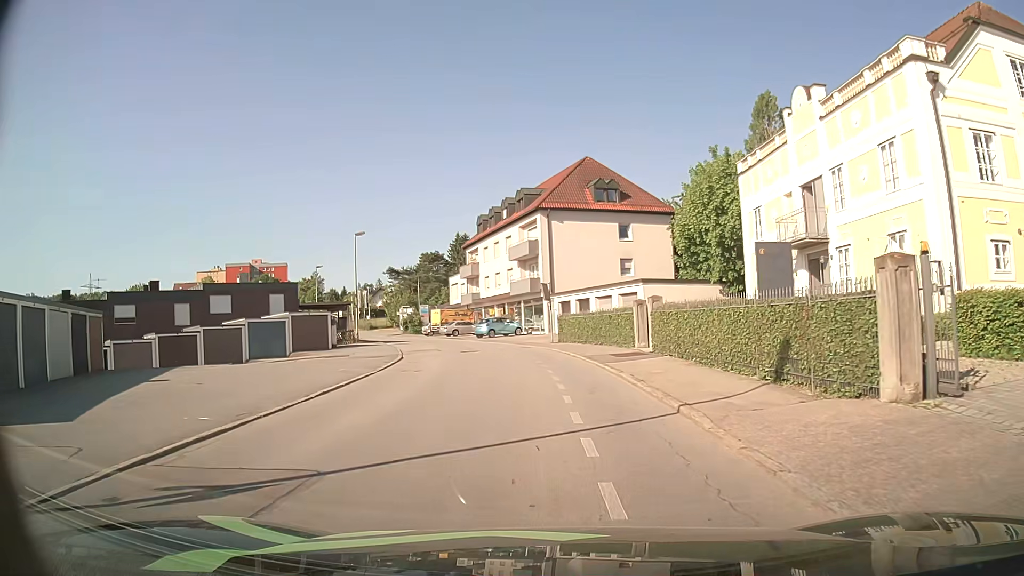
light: Day
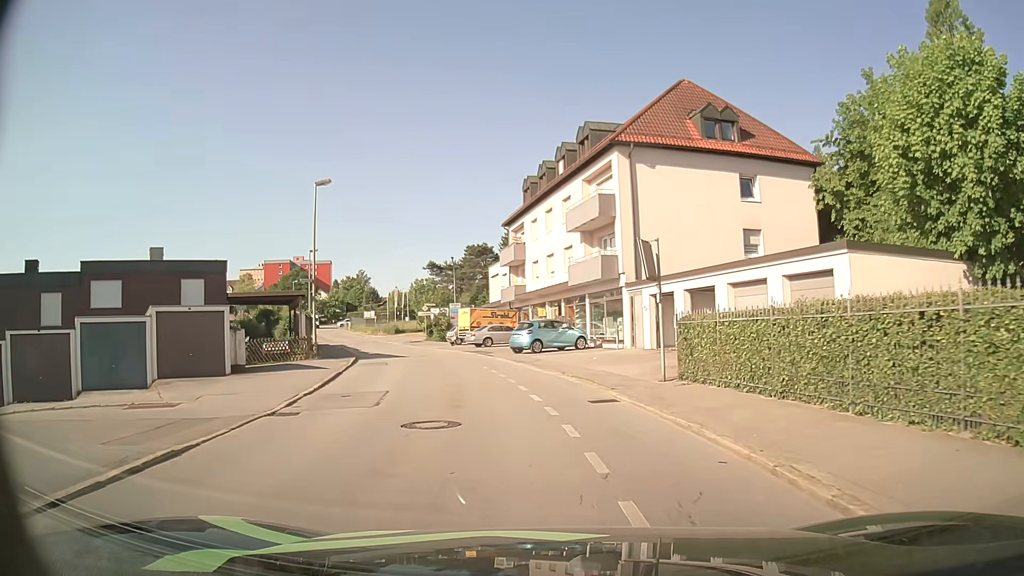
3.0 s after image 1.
(-0.5, +20.3) m; -4°
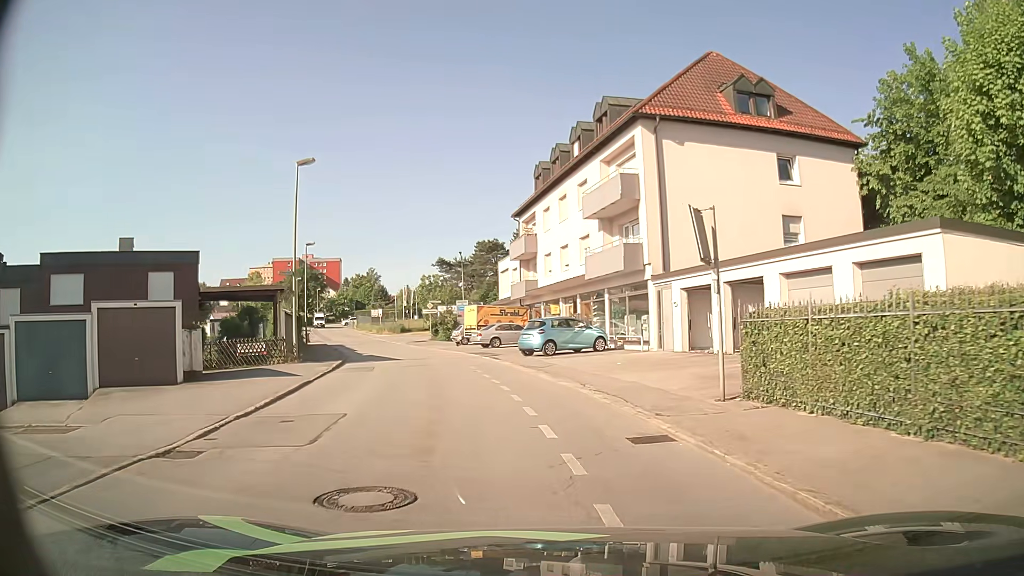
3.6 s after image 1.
(0.0, +4.0) m; -1°
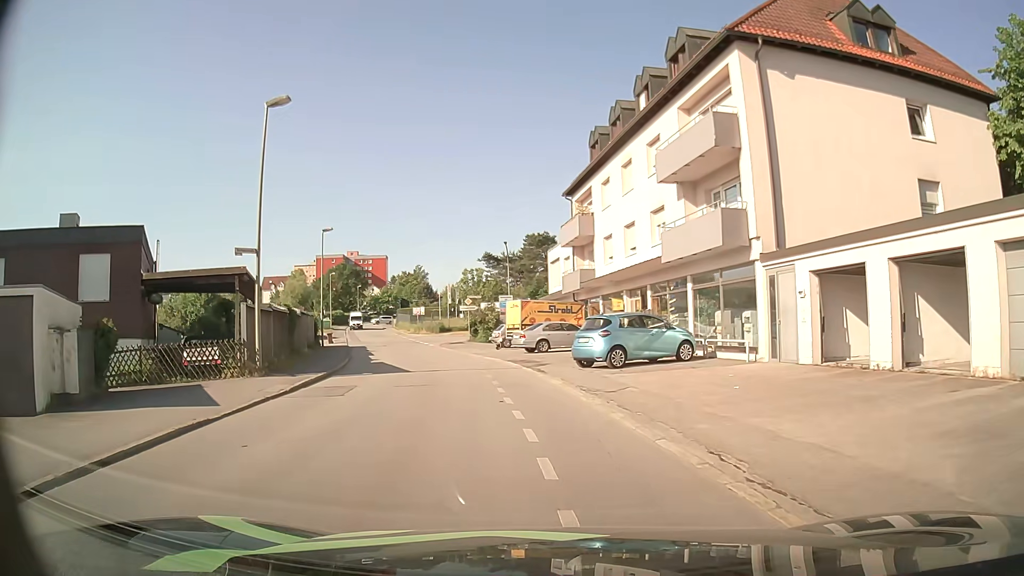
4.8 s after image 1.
(-0.3, +8.1) m; -5°
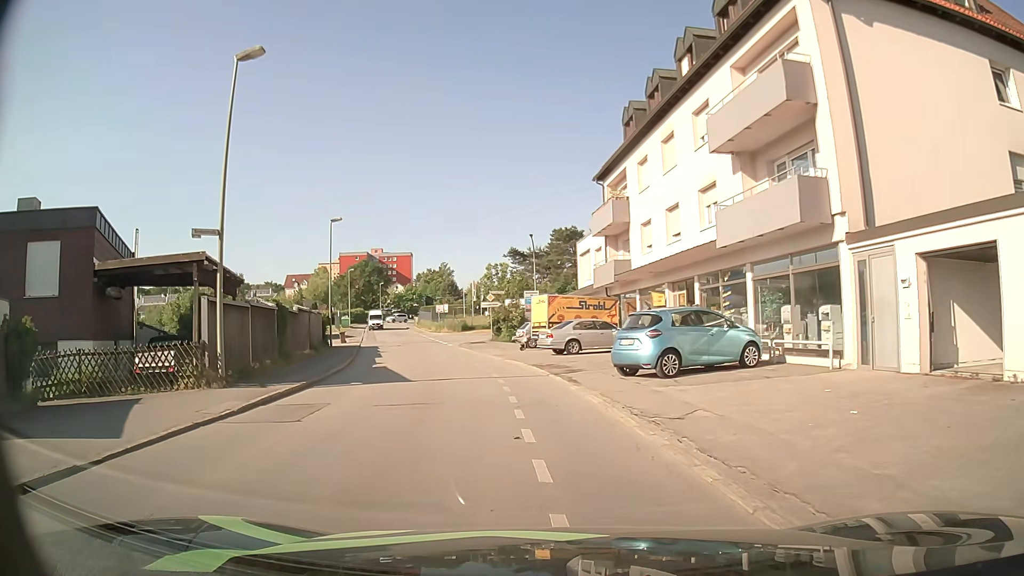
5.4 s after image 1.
(-0.1, +4.0) m; -2°
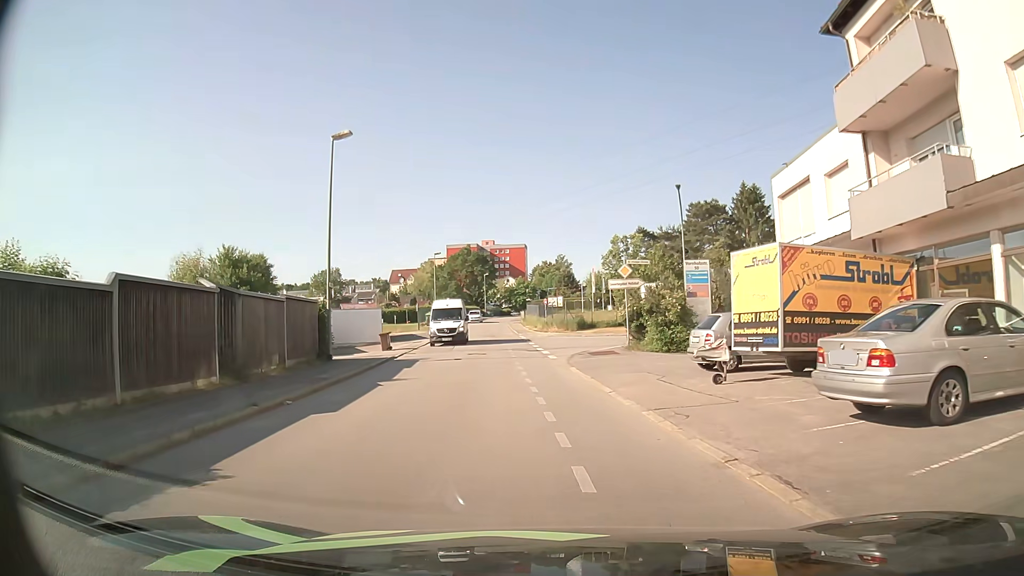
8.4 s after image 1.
(-2.2, +20.3) m; -11°
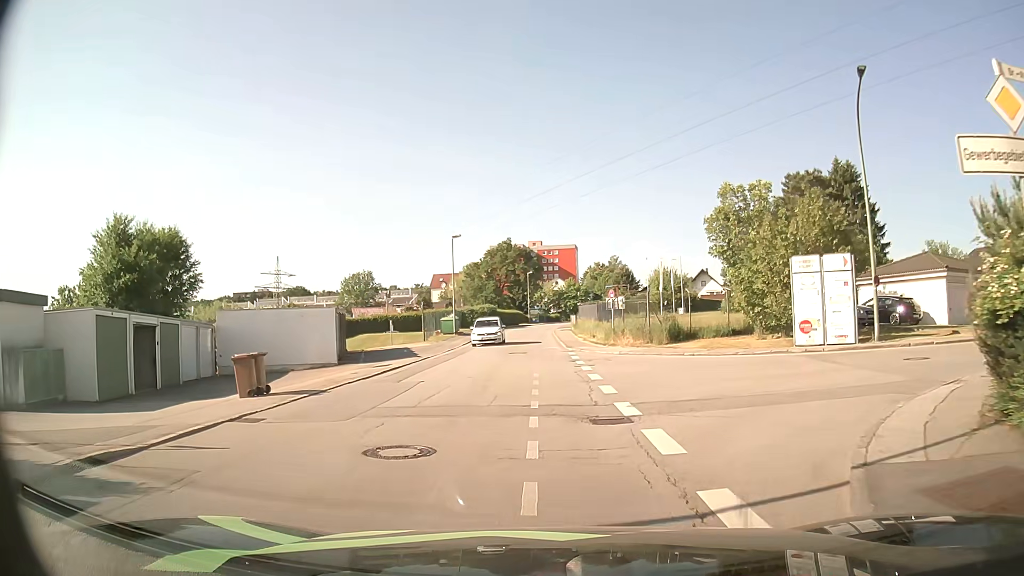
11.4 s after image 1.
(-0.6, +20.6) m; -4°
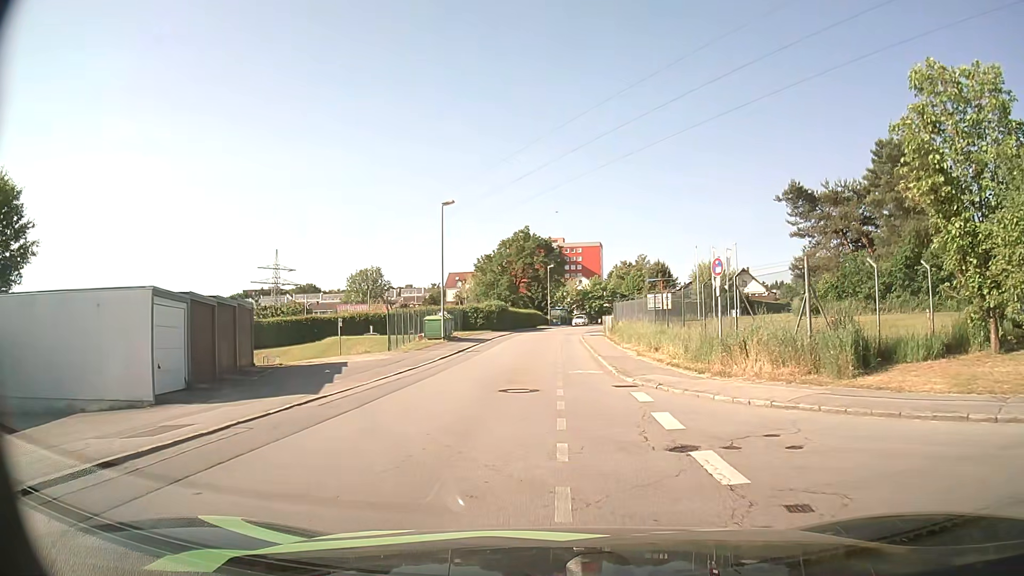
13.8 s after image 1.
(-0.3, +16.1) m; -2°
(0, +10) (0, +20) (0, +30) (0, +40) (+1, +50) (+2, +60) (+3, +70) (+4, +80) (+6, +90) (+9, +99) m
